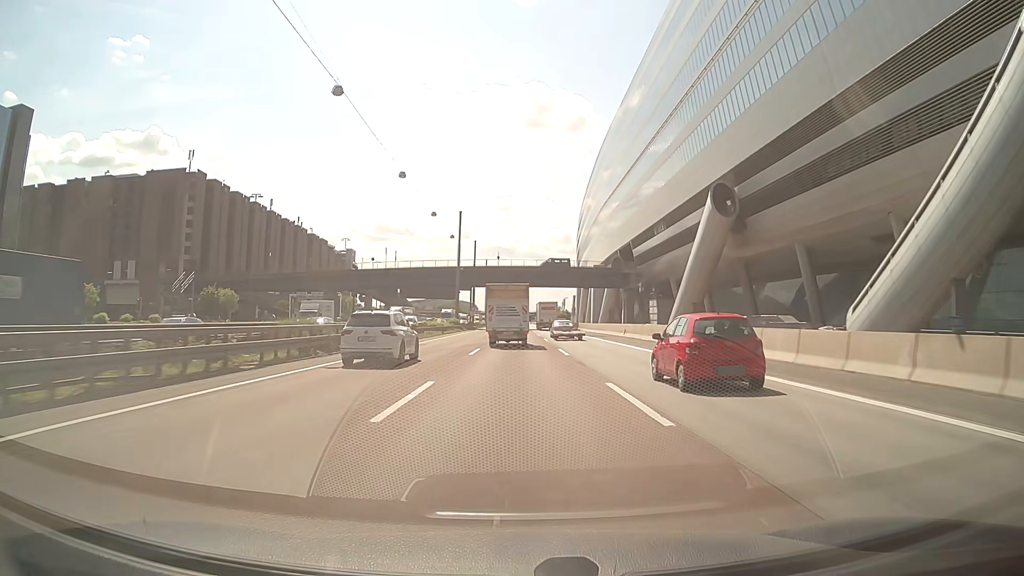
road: motorway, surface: asphalt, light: Day
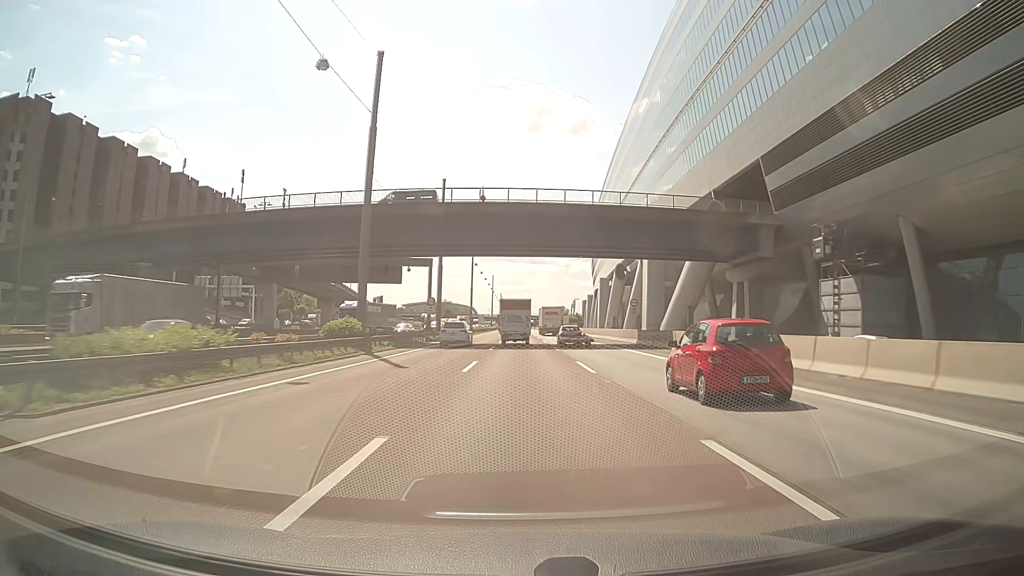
(0.0, +60.6) m; 0°
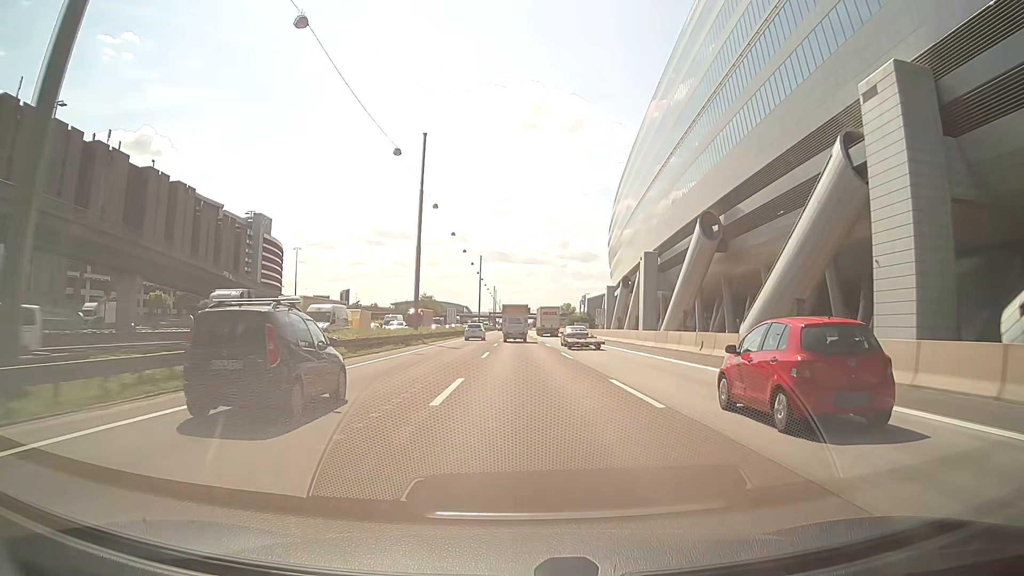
(+0.1, +62.6) m; +1°
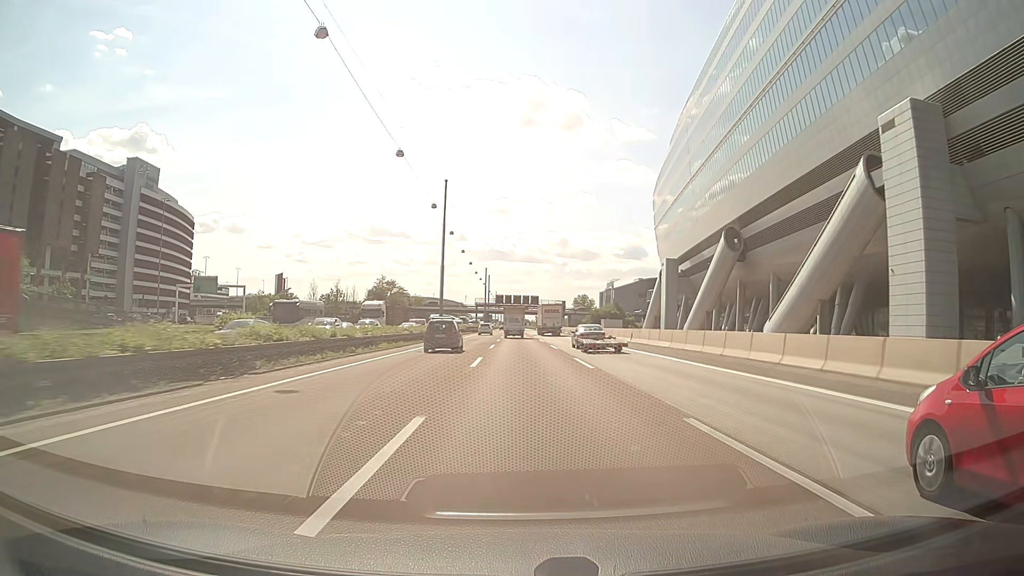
(-1.1, +79.3) m; -1°
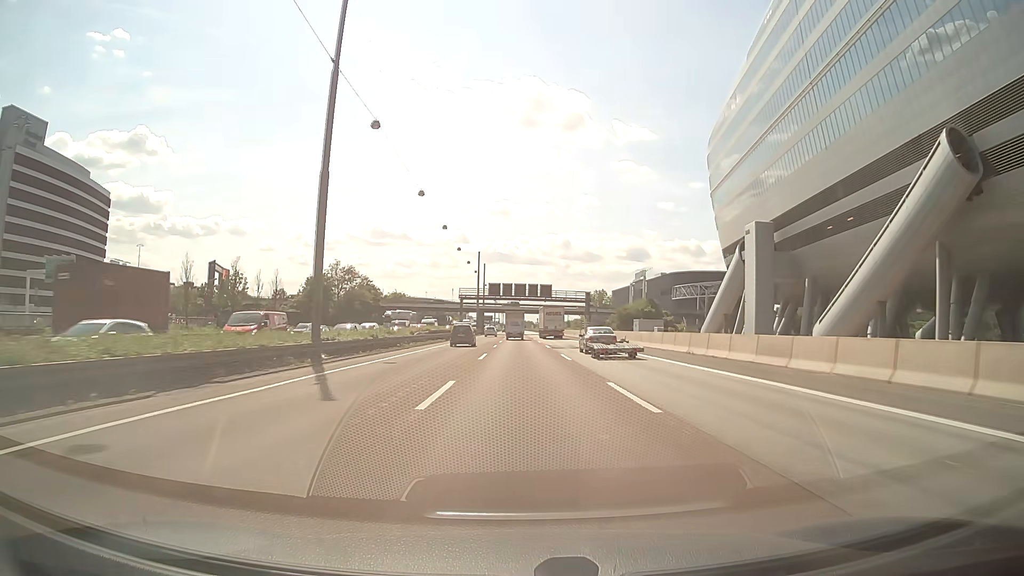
(+0.4, +46.9) m; 0°
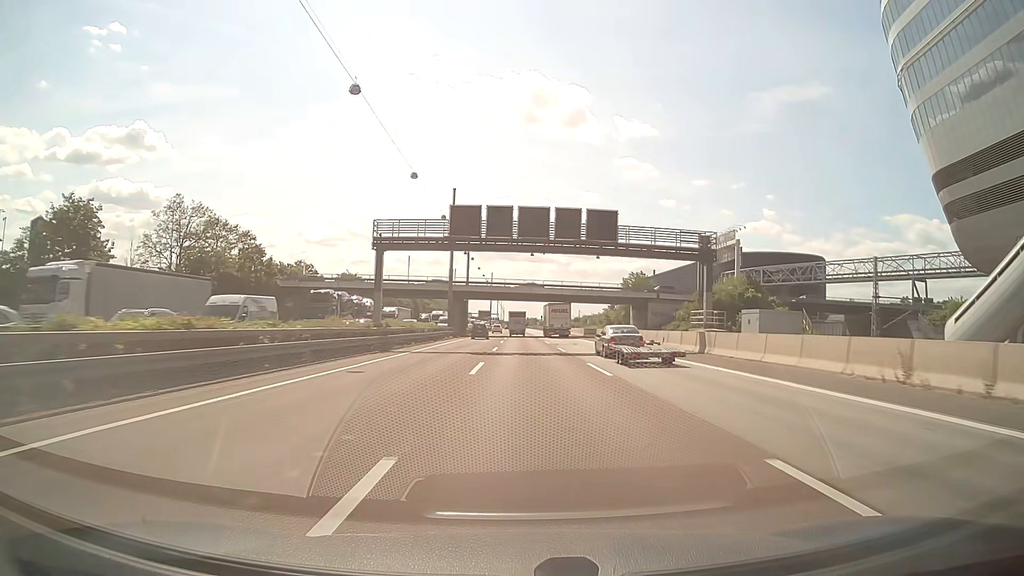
(-0.2, +64.0) m; 0°
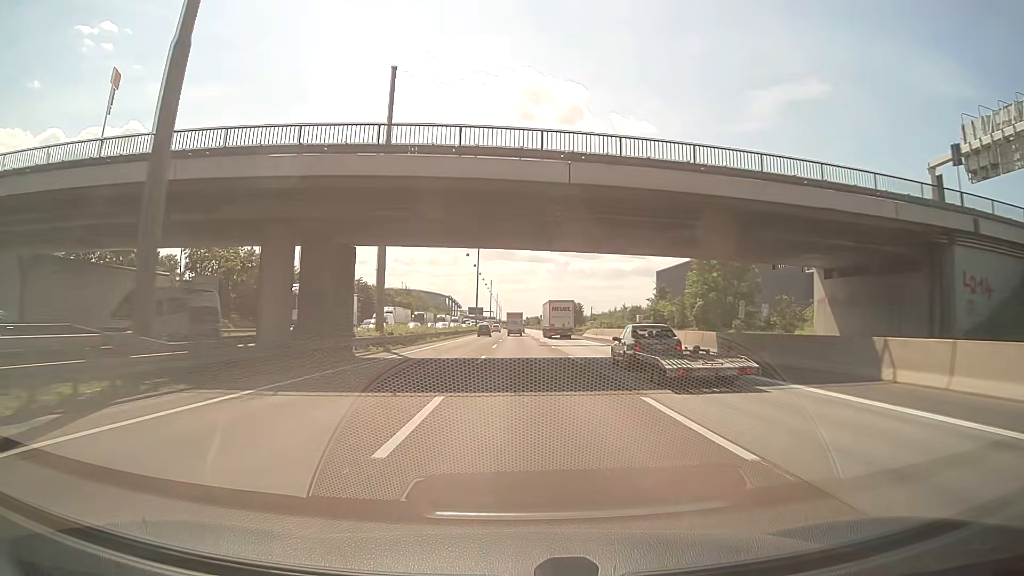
(0.0, +65.9) m; 0°
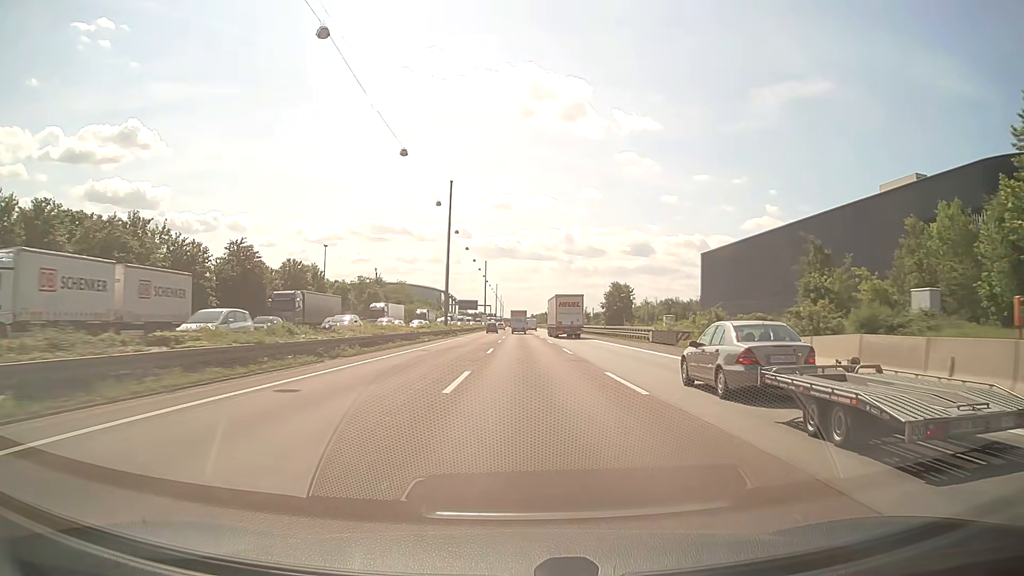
(+0.1, +65.5) m; 0°
(0, +10) (0, +20) (0, +30) (0, +40) (0, +50) (0, +60) (0, +70) (0, +80) (0, +90) (0, +100) m
